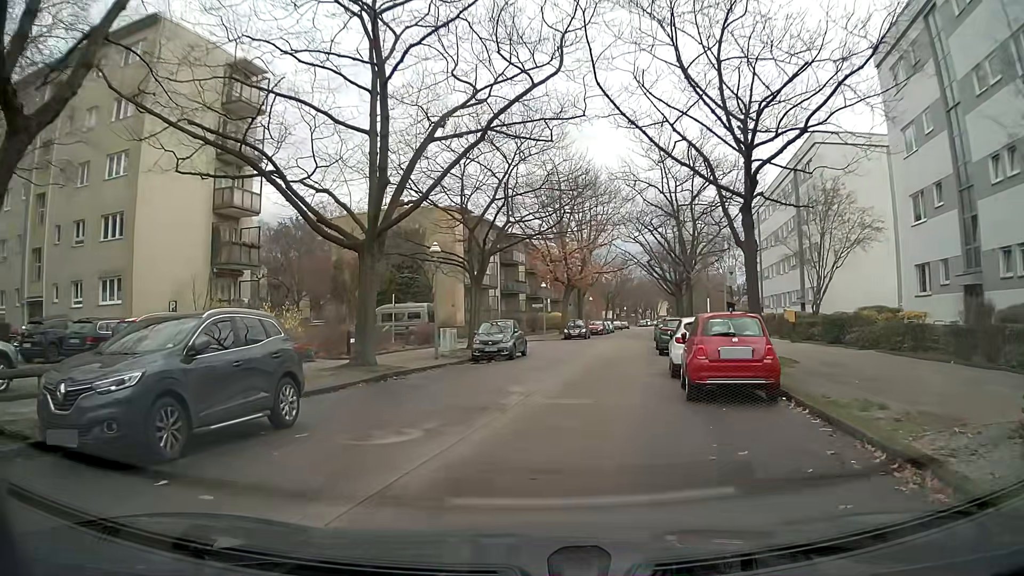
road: residential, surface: concrete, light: Day
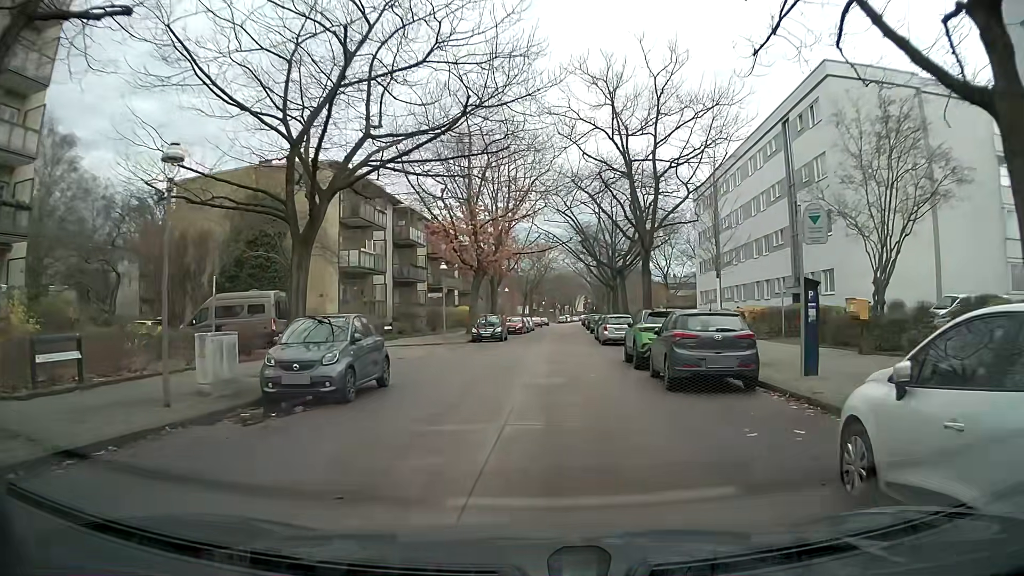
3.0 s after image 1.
(+0.8, +14.5) m; +6°
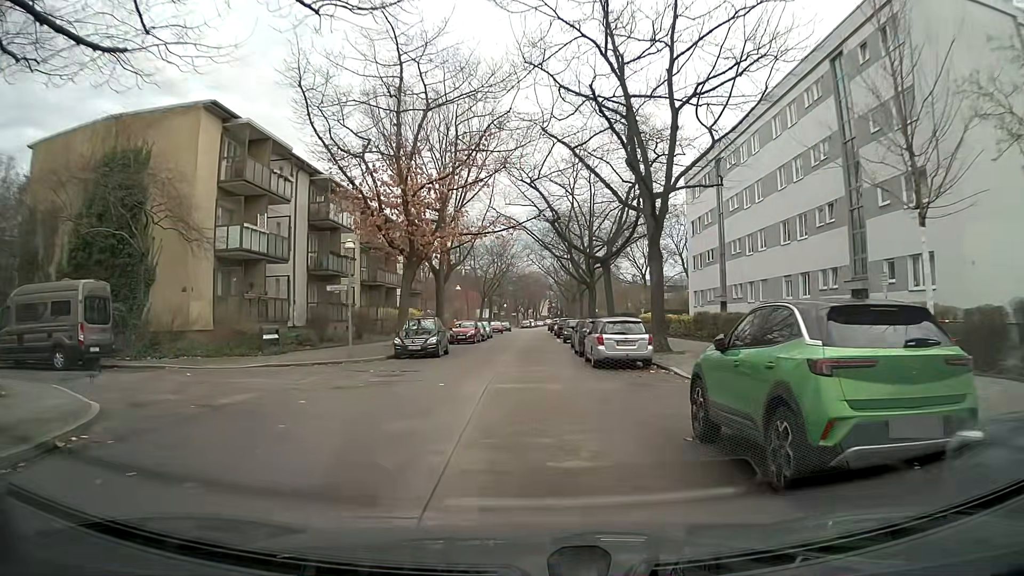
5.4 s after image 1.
(+0.7, +12.5) m; +5°
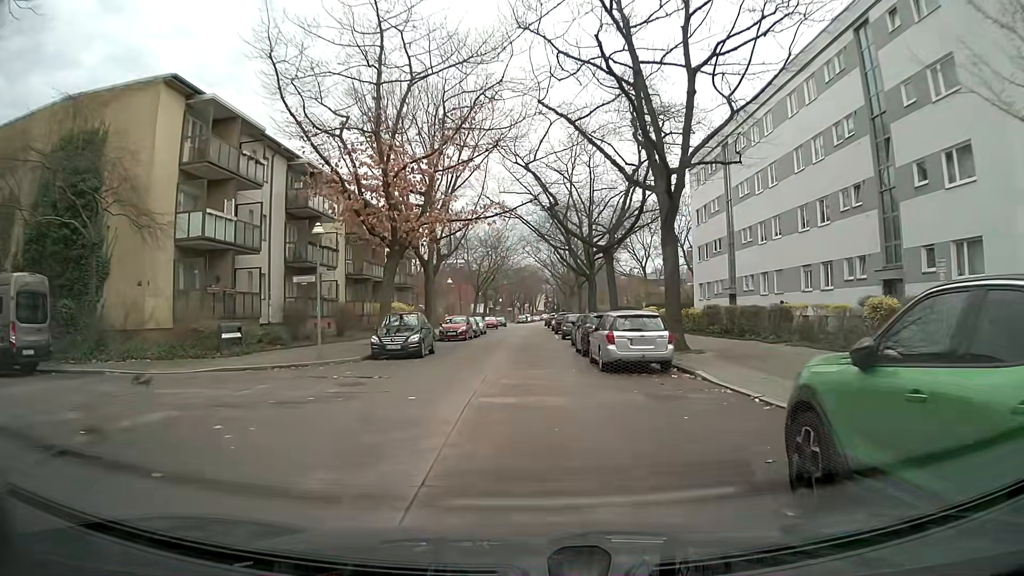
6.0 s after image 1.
(0.0, +3.3) m; 0°
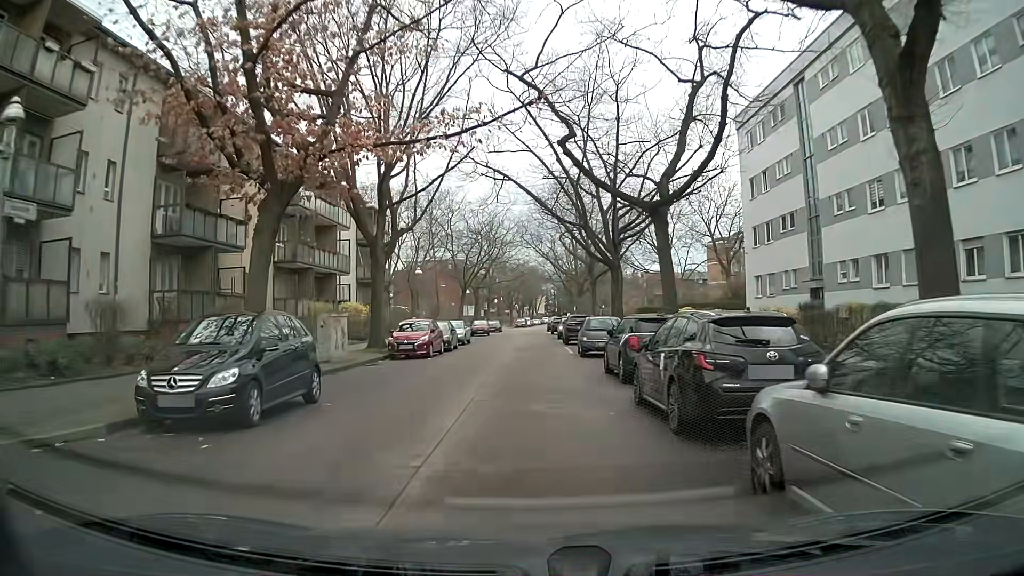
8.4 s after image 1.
(0.0, +14.5) m; +1°
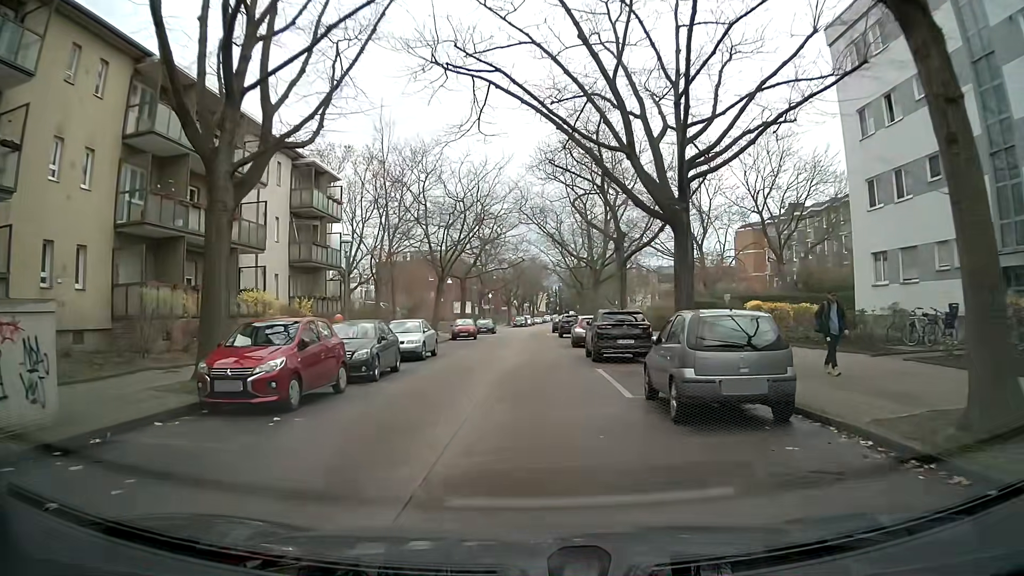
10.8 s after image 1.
(-0.3, +15.3) m; -2°
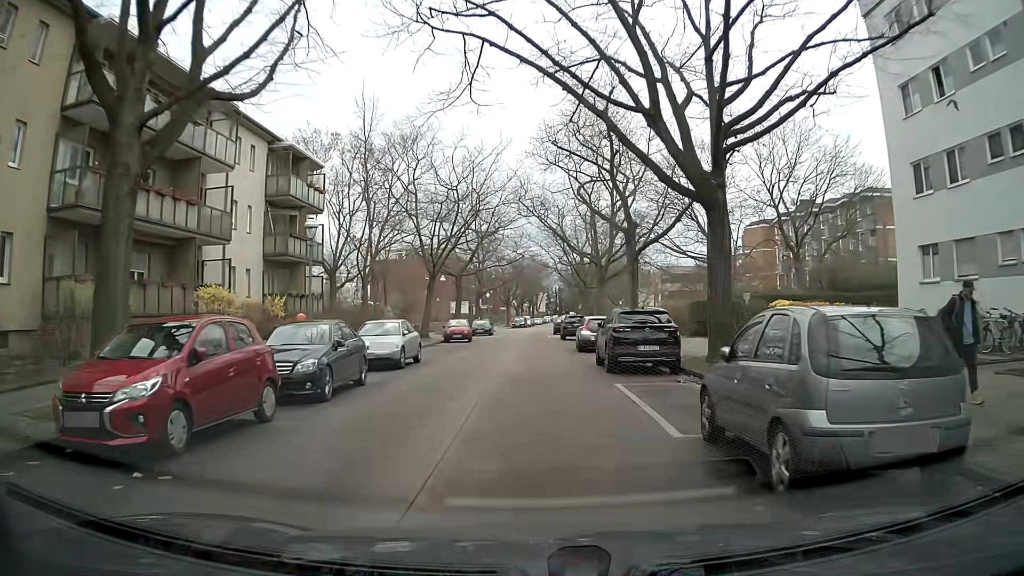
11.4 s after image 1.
(+0.1, +3.8) m; +1°
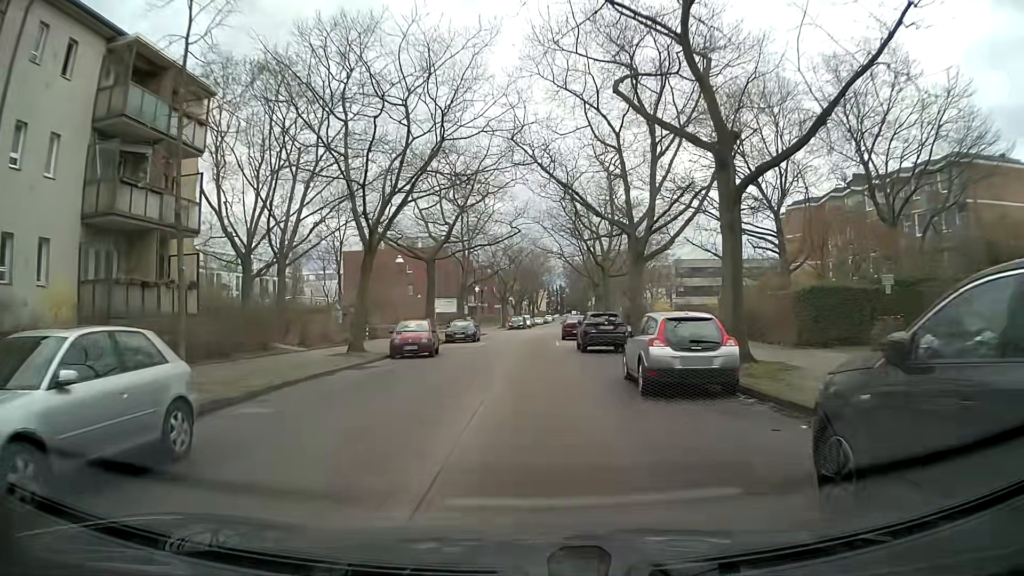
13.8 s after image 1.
(+0.1, +15.5) m; 0°
(0, +10) (0, +20) (0, +30) (+1, +40) (+1, +50) (+2, +60) (+2, +70) (+3, +80) (+4, +90) (+5, +100) m
